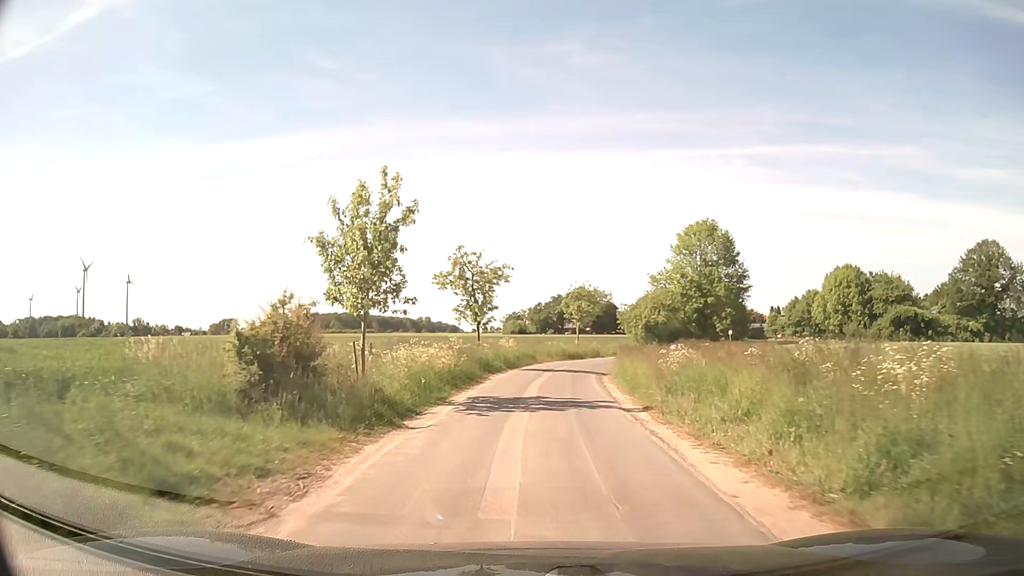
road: unclassified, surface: asphalt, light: Day
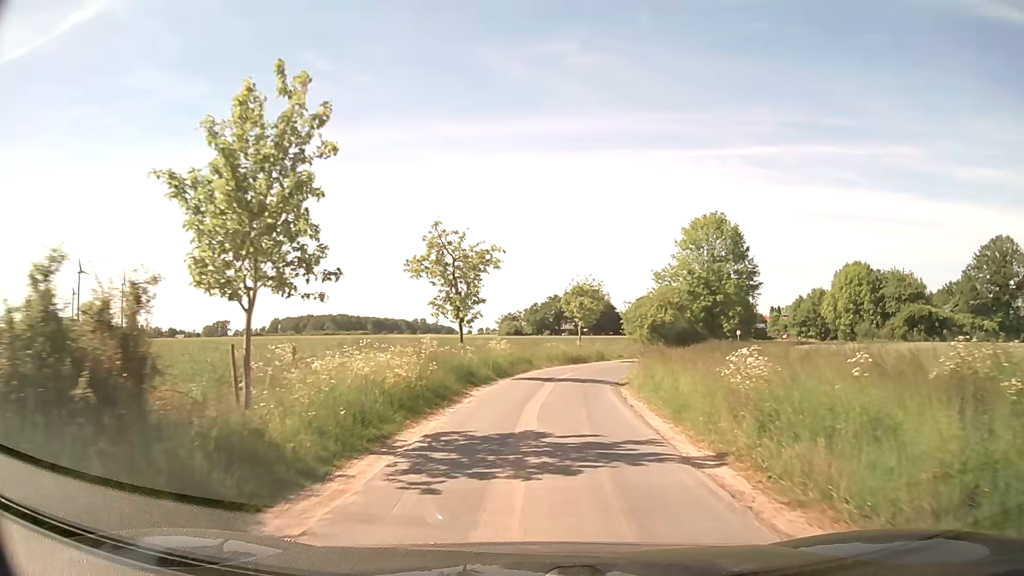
(0.0, +6.0) m; 0°
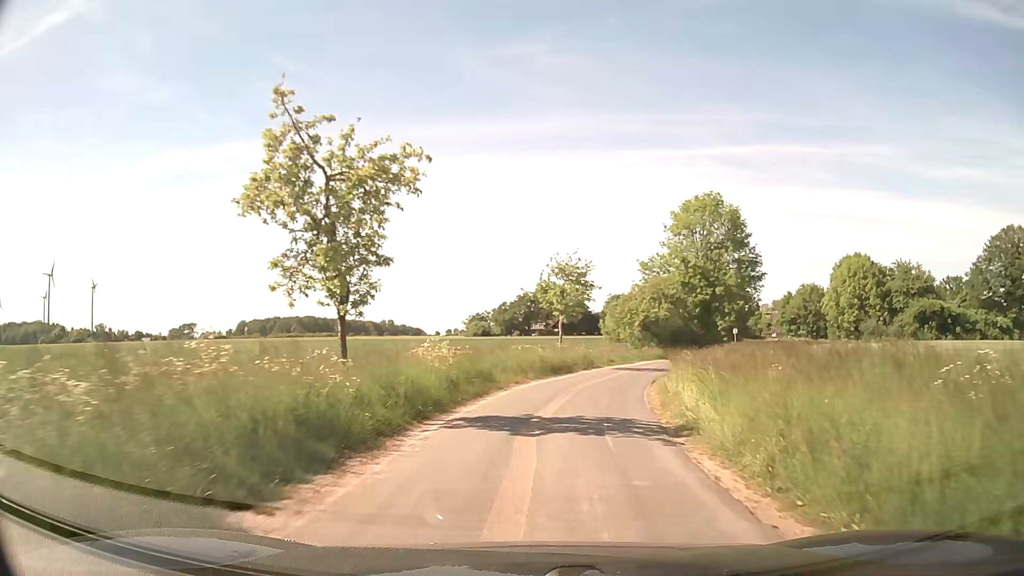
(+0.2, +12.0) m; +2°
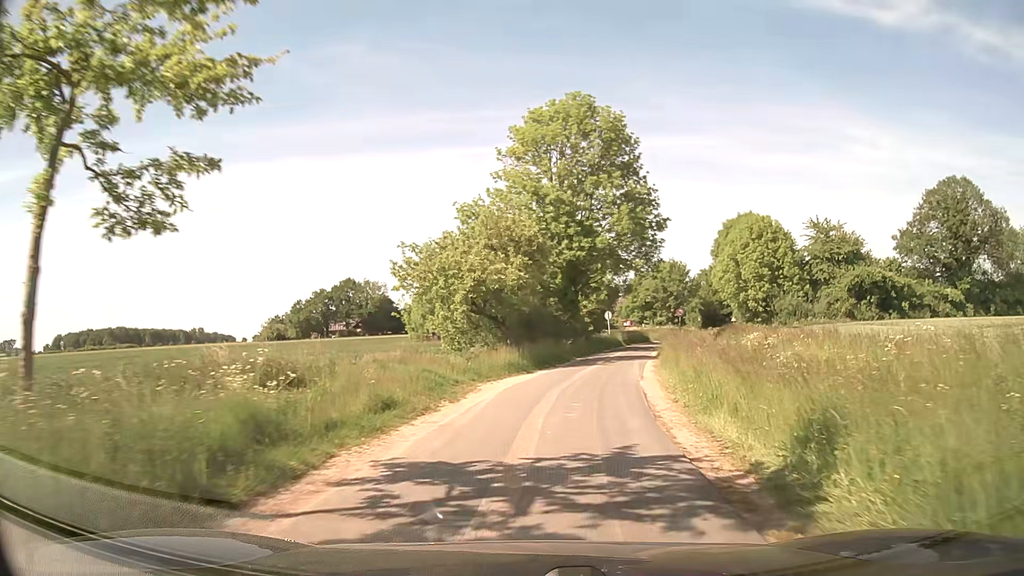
(+4.0, +29.9) m; +16°
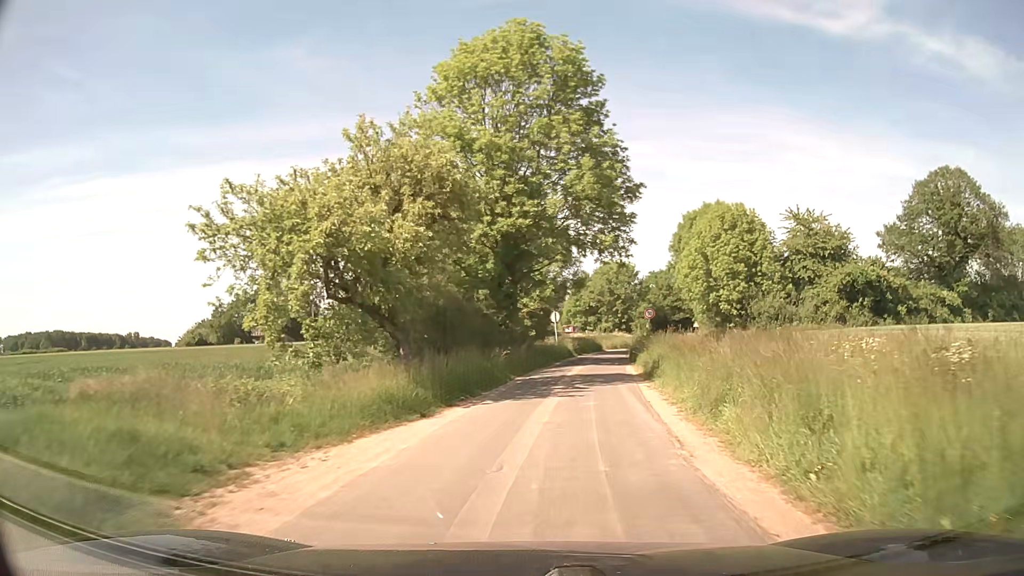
(+0.5, +12.4) m; +5°
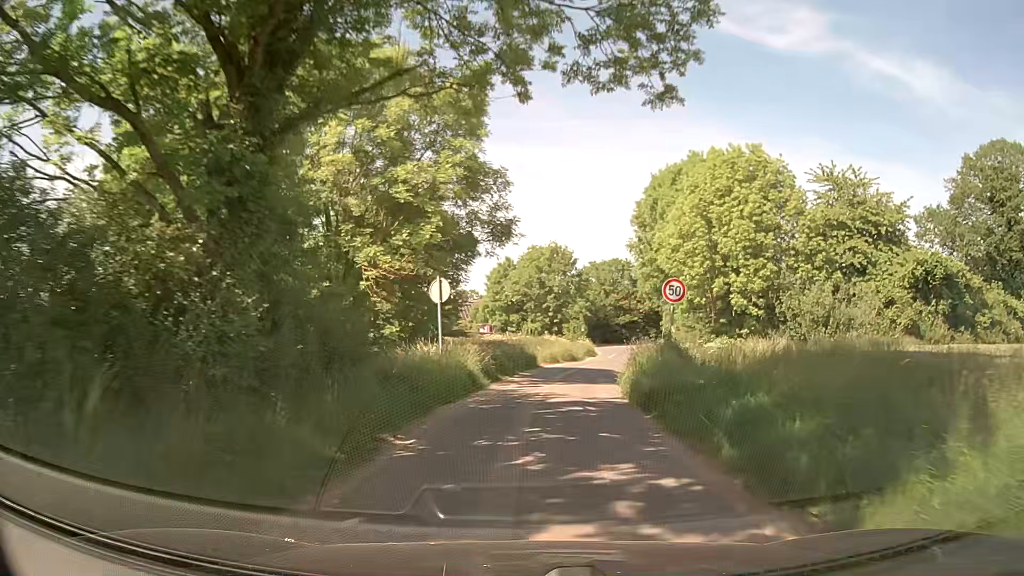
(+1.8, +24.7) m; +7°
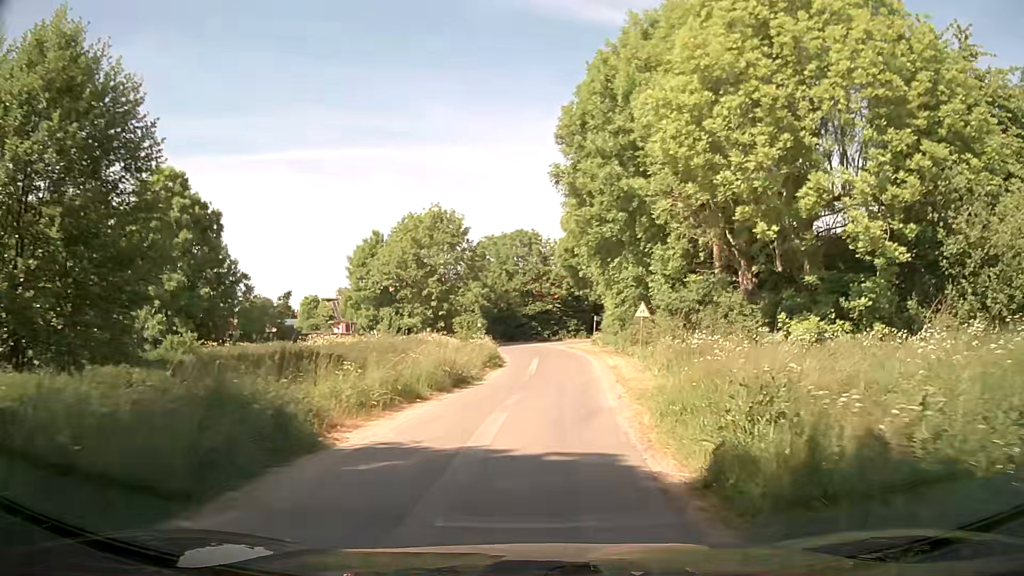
(+1.7, +24.0) m; +8°
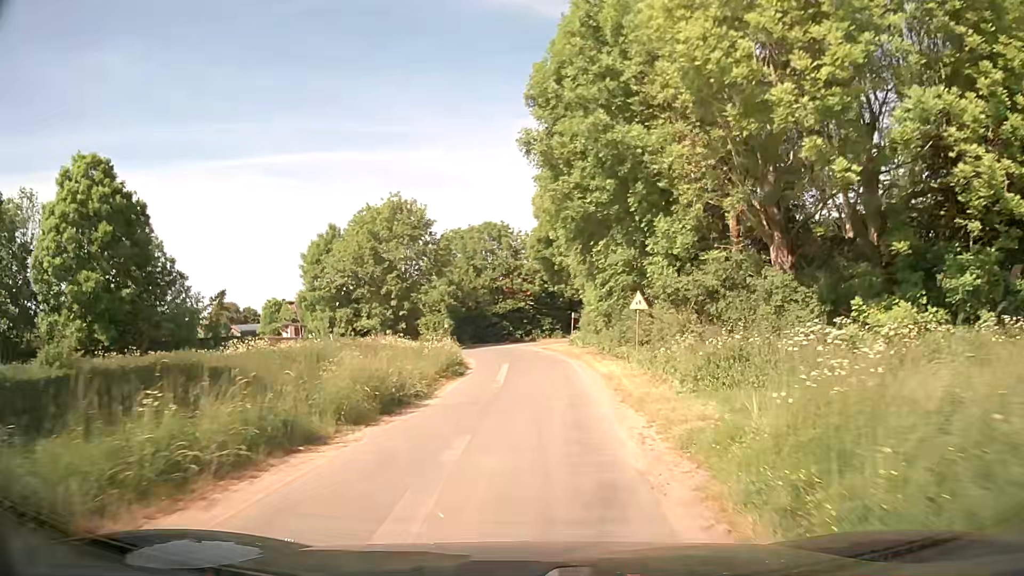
(+0.2, +5.9) m; +3°
